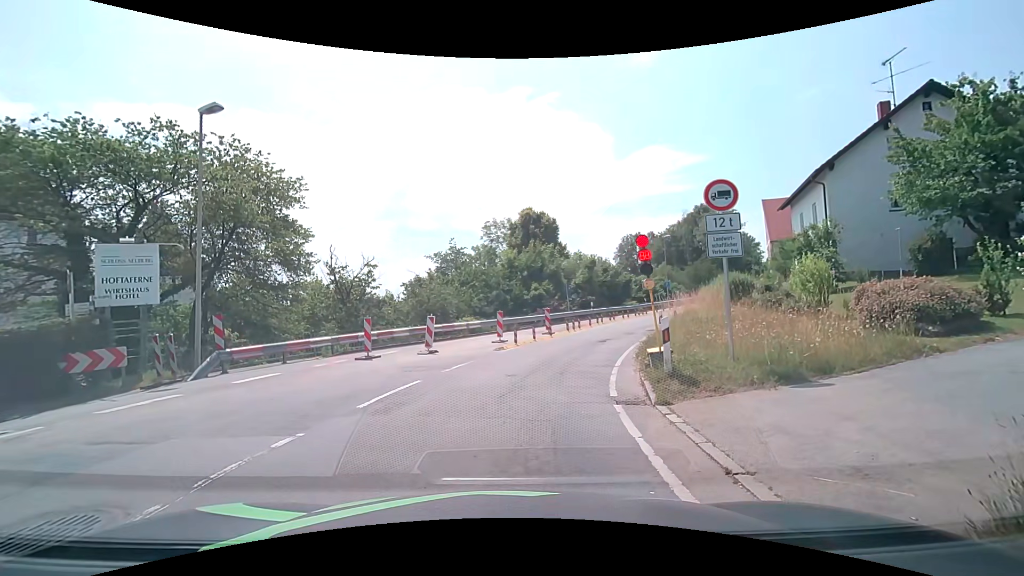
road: secondary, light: Day
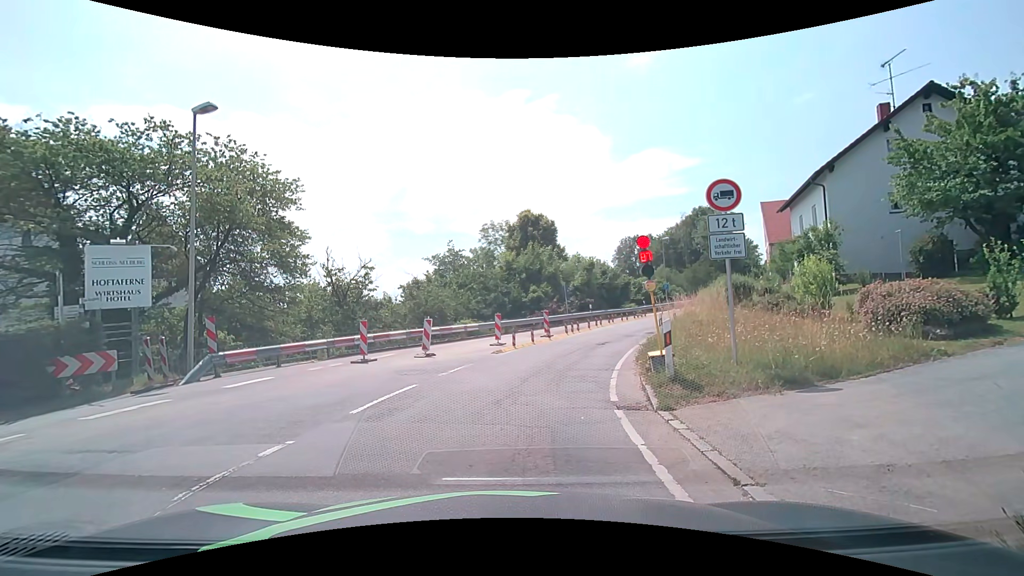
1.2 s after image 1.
(0.0, +0.2) m; 0°
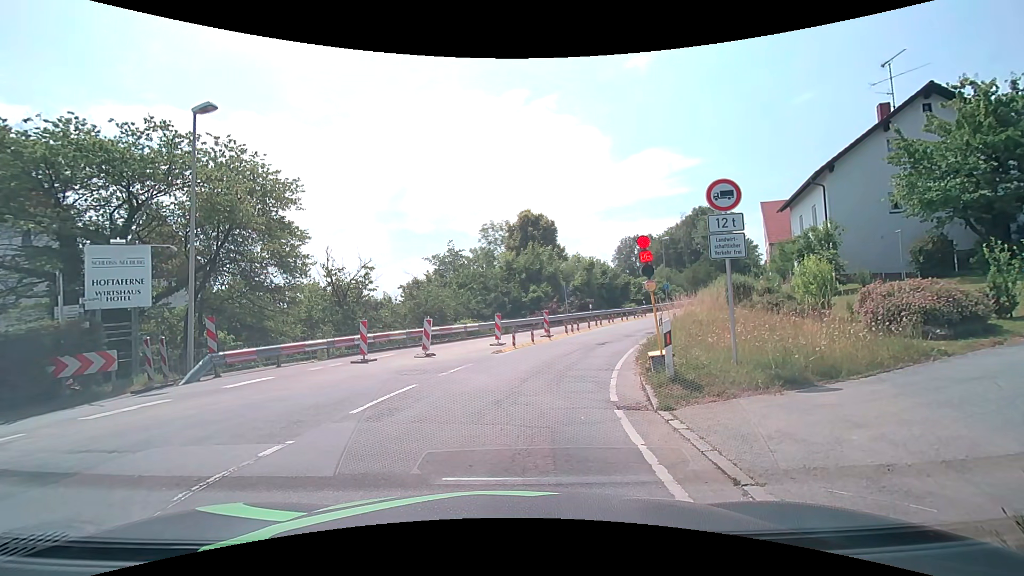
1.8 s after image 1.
(0.0, 0.0) m; 0°
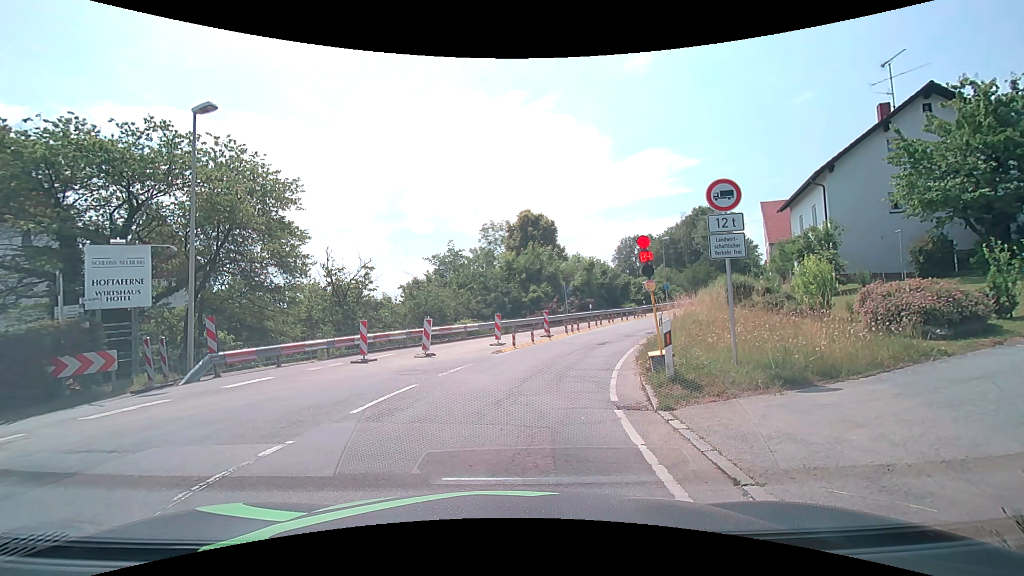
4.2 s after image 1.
(0.0, 0.0) m; 0°
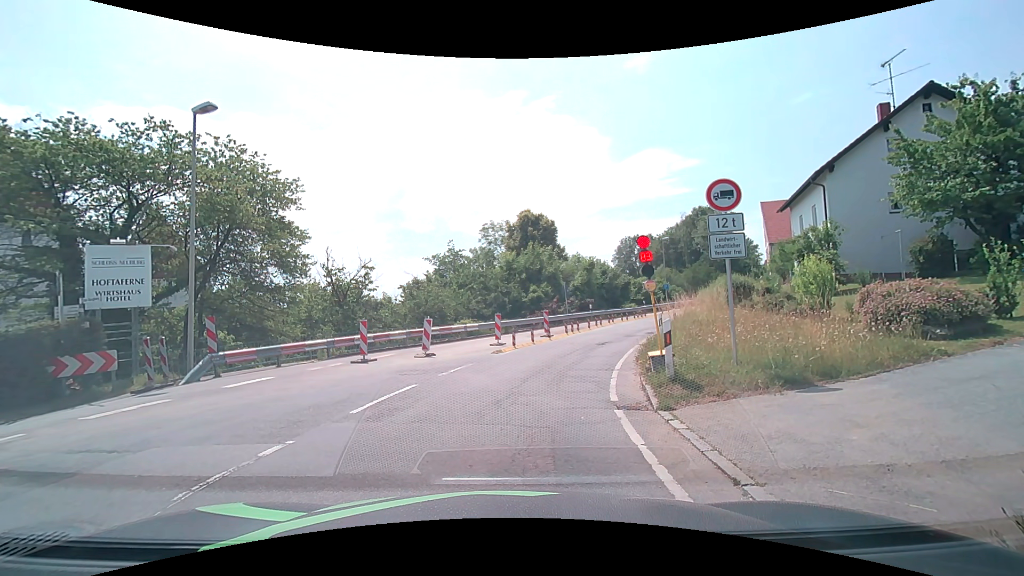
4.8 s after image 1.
(0.0, 0.0) m; 0°
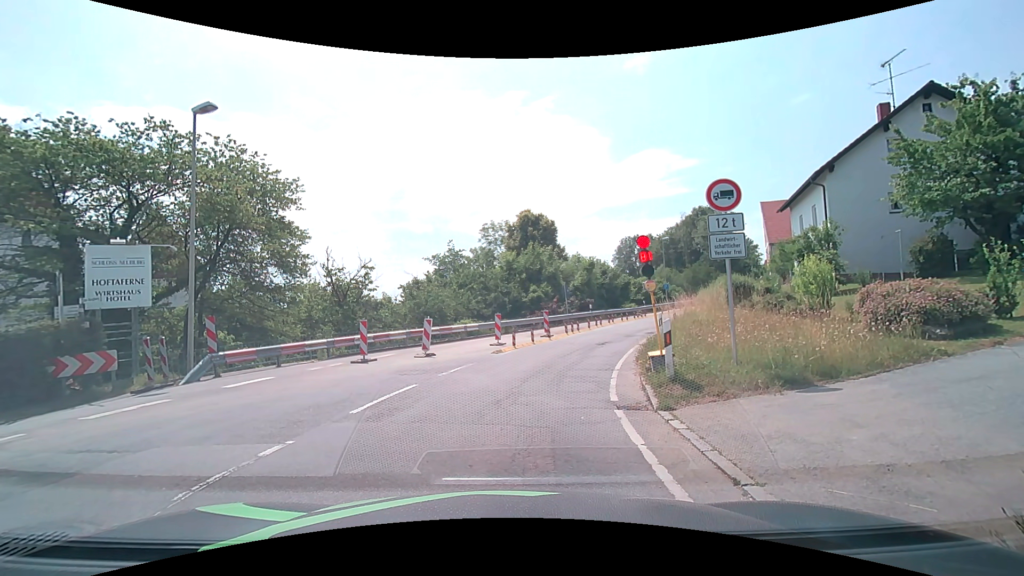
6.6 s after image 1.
(0.0, 0.0) m; 0°
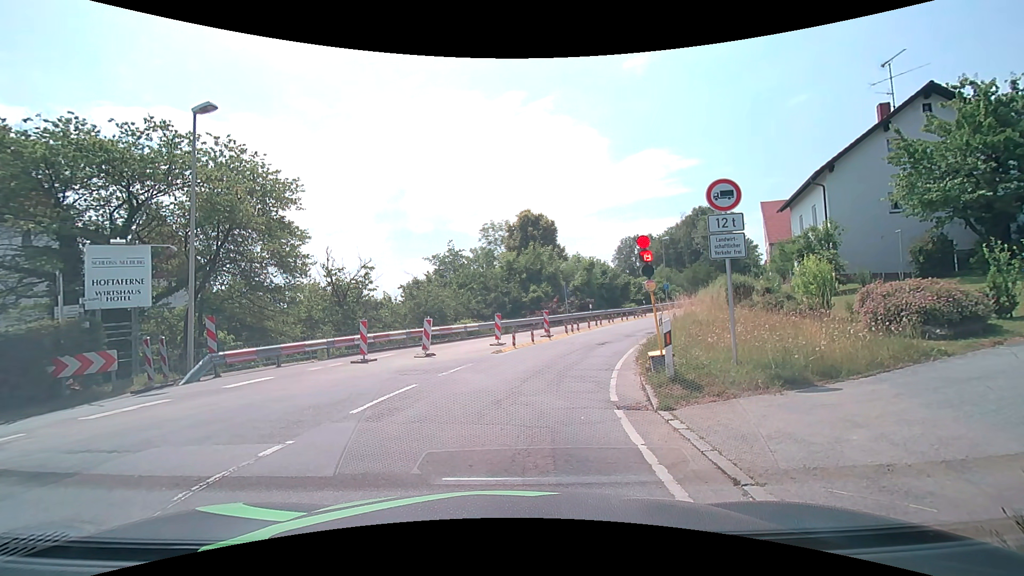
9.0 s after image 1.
(0.0, 0.0) m; 0°
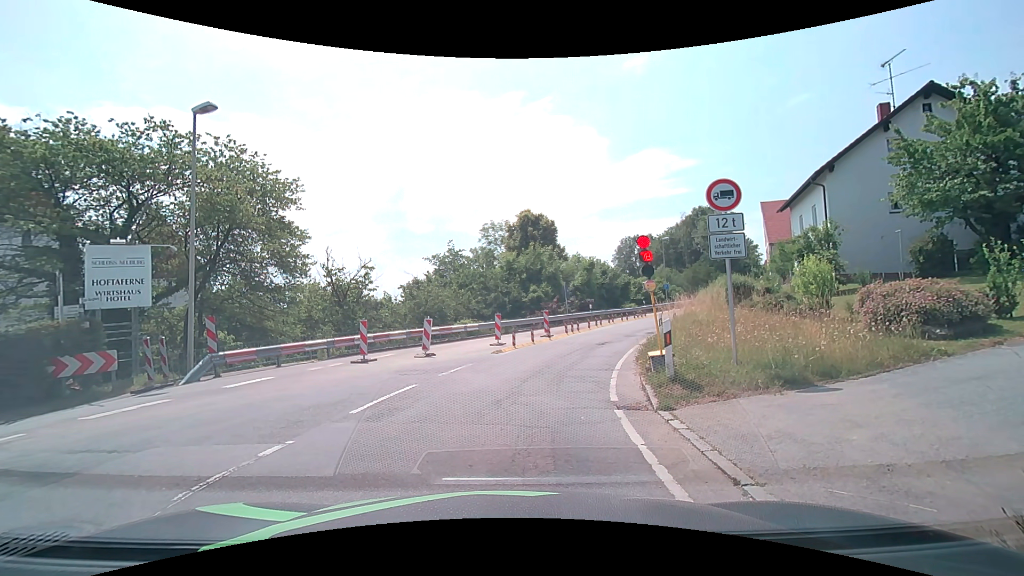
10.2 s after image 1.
(0.0, 0.0) m; 0°
(0, +10) (+3, +20) (+6, +29) (+11, +38) (+16, +47) (+21, +55) (+27, +63) (+34, +71) (+40, +78) (+47, +86) m
